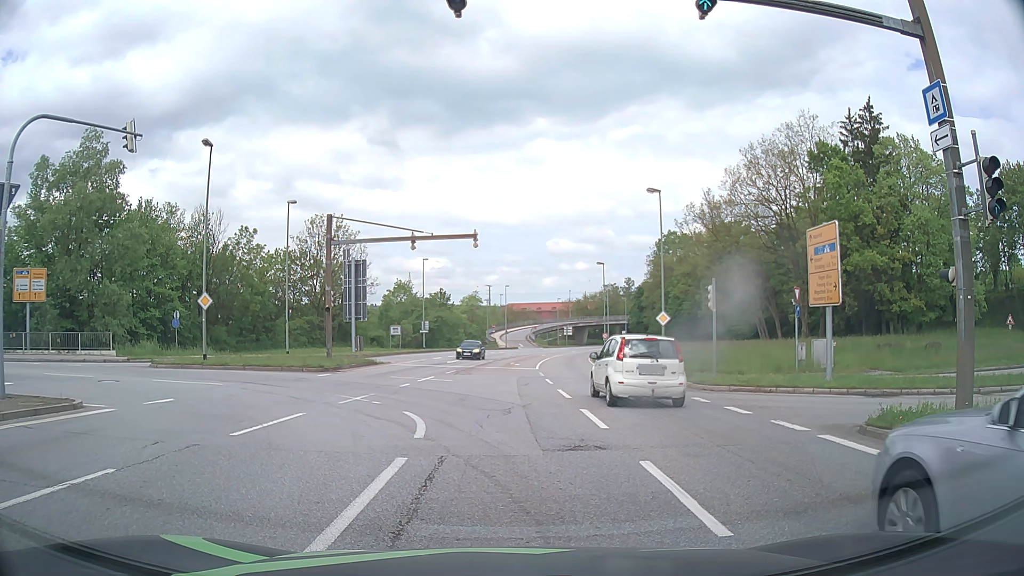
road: primary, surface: asphalt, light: Day
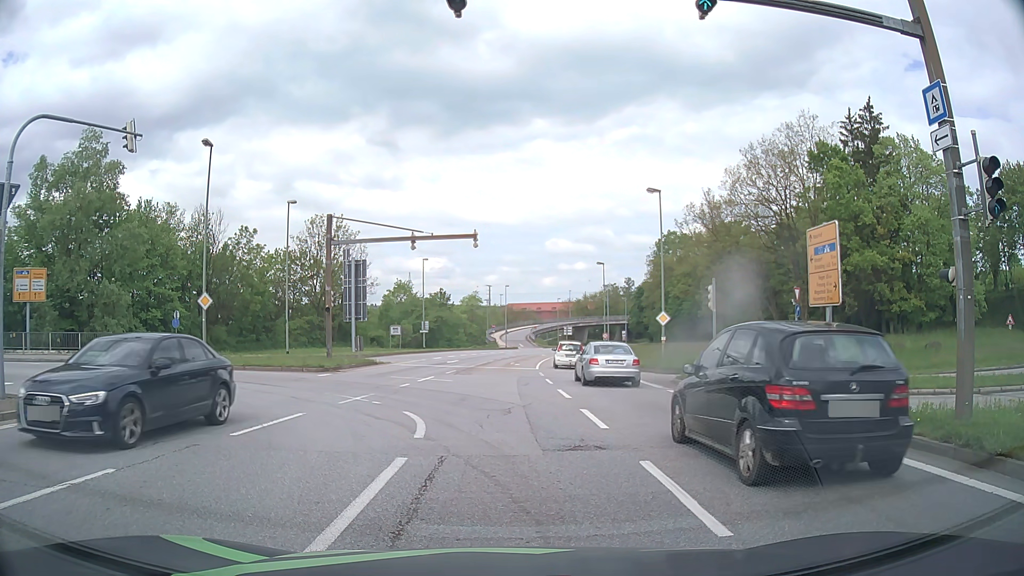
(0.0, 0.0) m; 0°
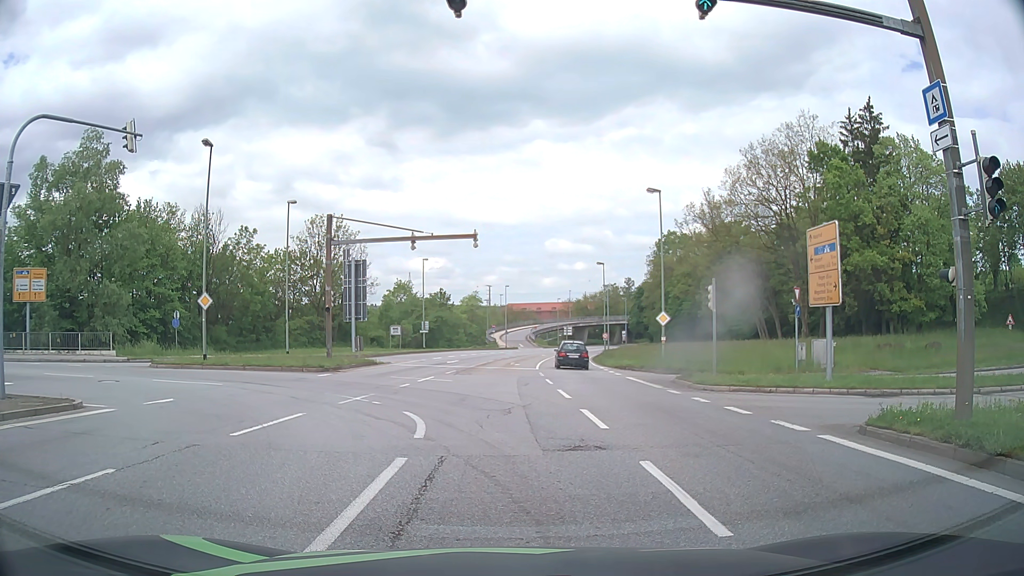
(0.0, 0.0) m; 0°
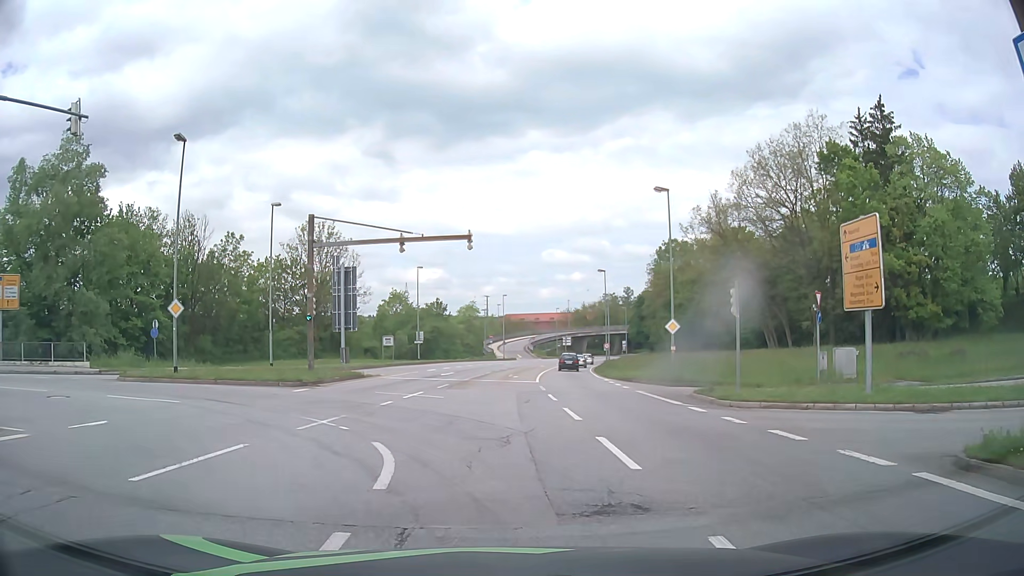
(0.0, +3.0) m; -1°
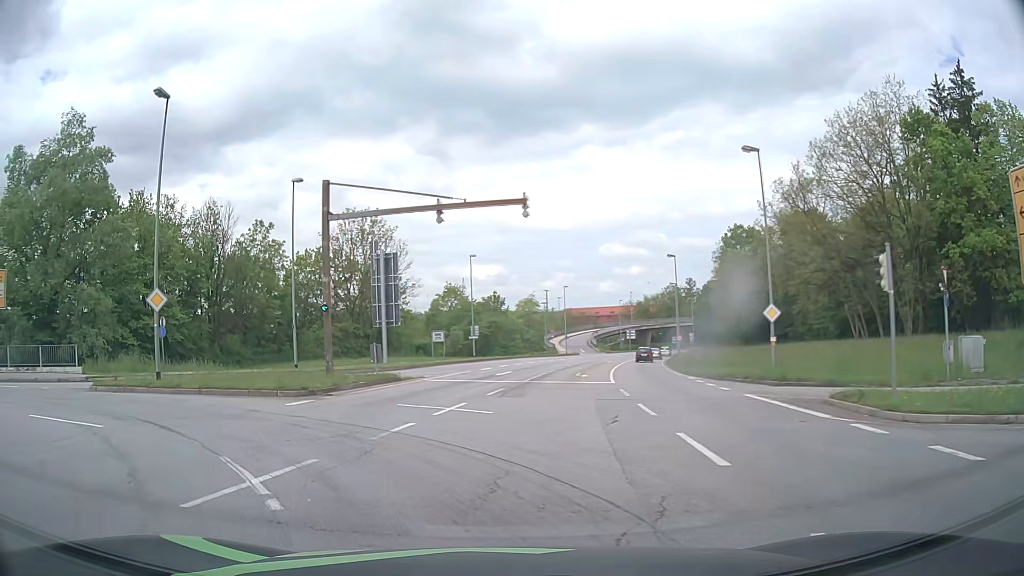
(-0.2, +6.5) m; -5°
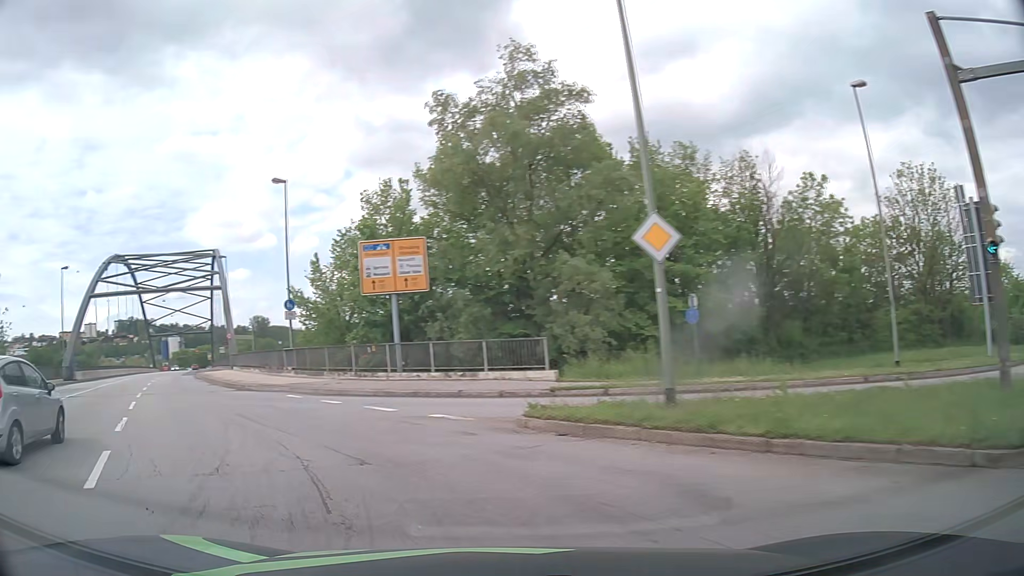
(-4.5, +11.7) m; -47°
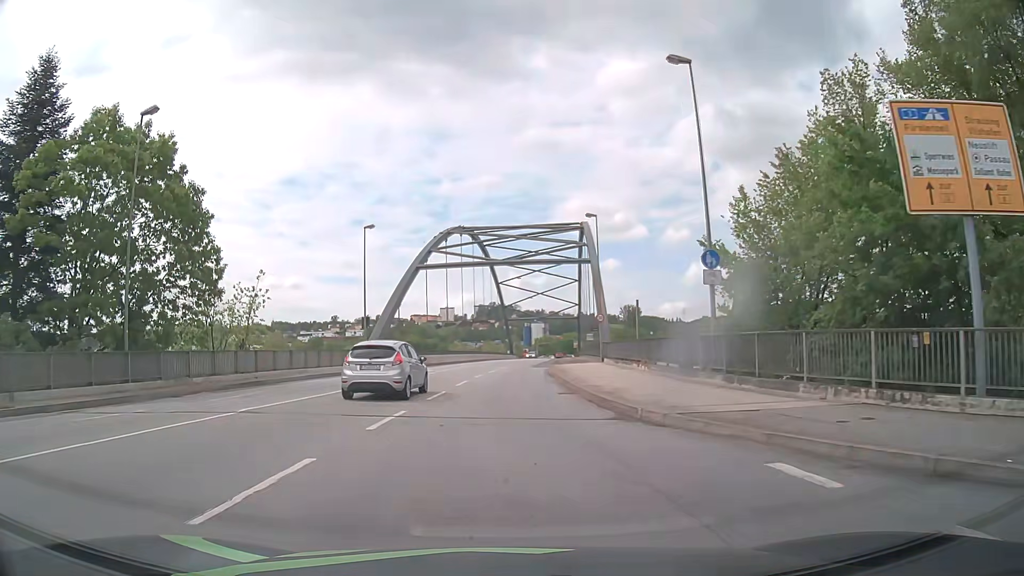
(-5.2, +14.0) m; -32°
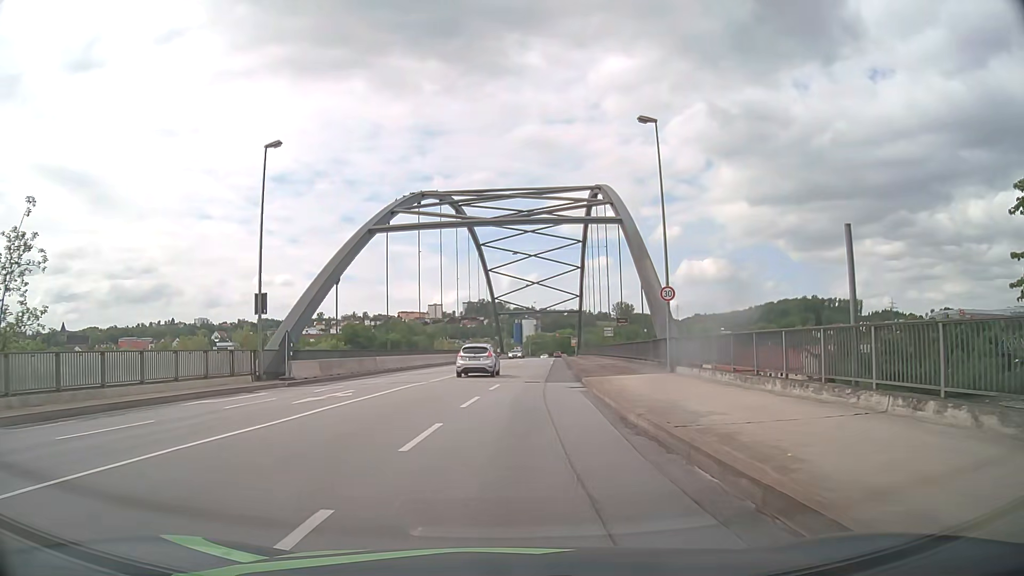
(-0.1, +20.3) m; +1°
(0, +10) (+1, +20) (+1, +30) (+2, +40) (+3, +50) (+4, +60) (+5, +70) (+6, +80) (+6, +90) (+7, +100) m
